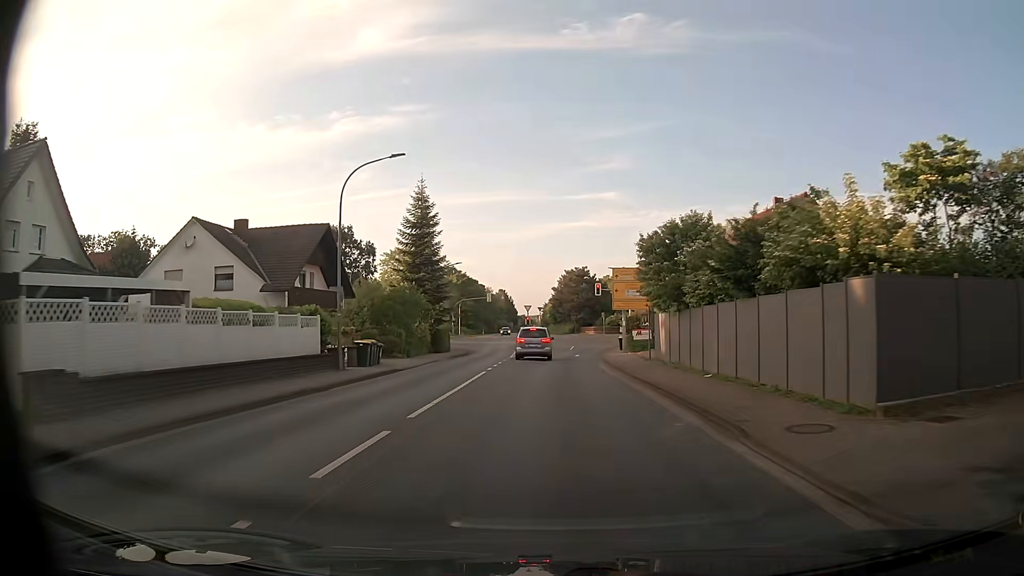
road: primary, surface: asphalt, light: Day
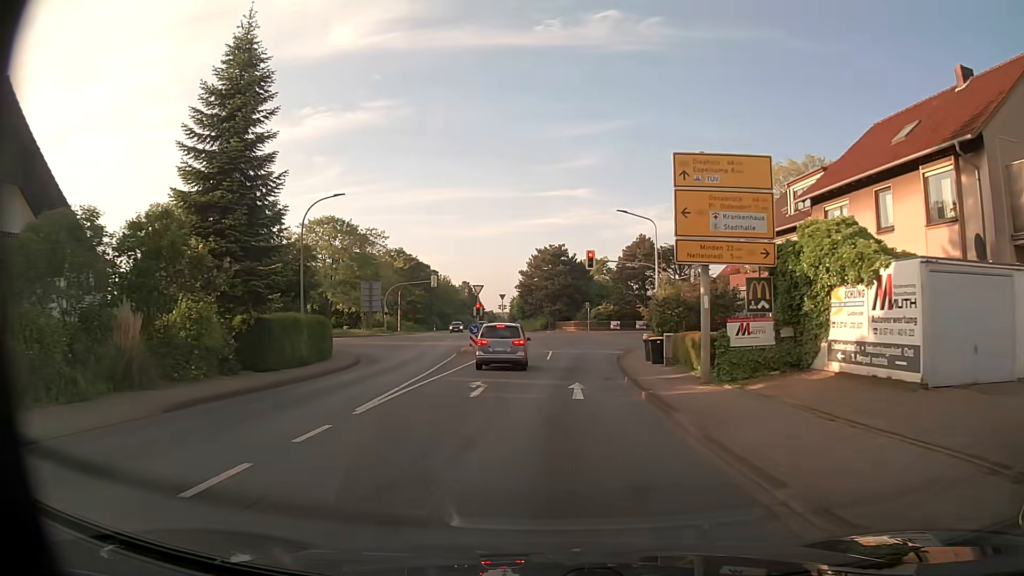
(+0.4, +28.6) m; +3°
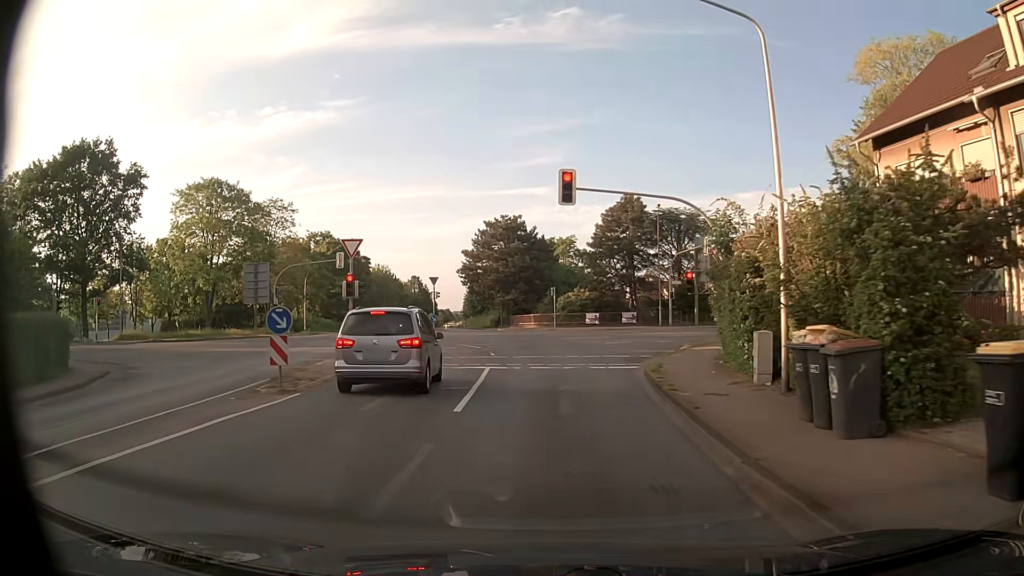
(+0.6, +23.0) m; +3°
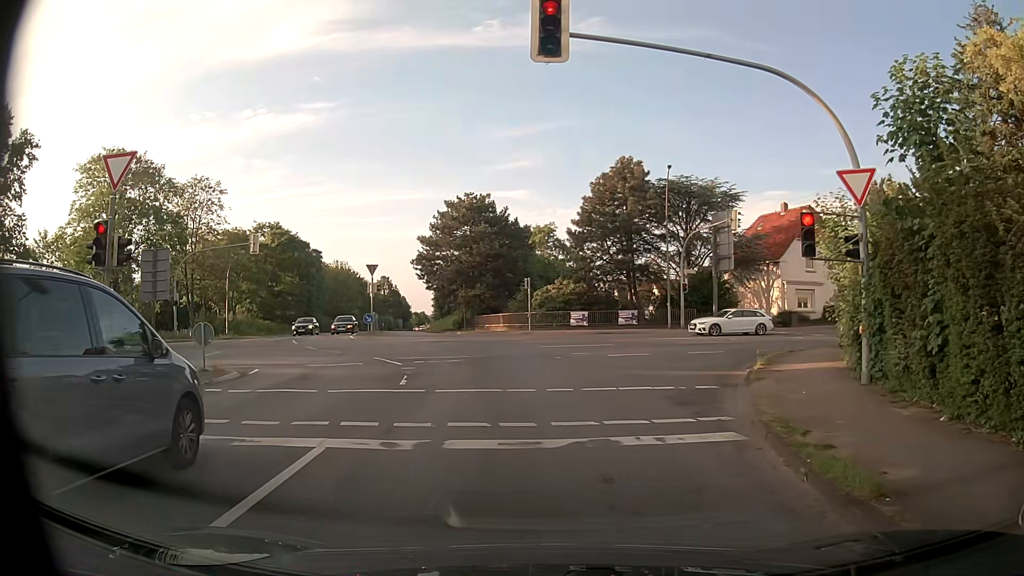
(+0.2, +13.3) m; +1°
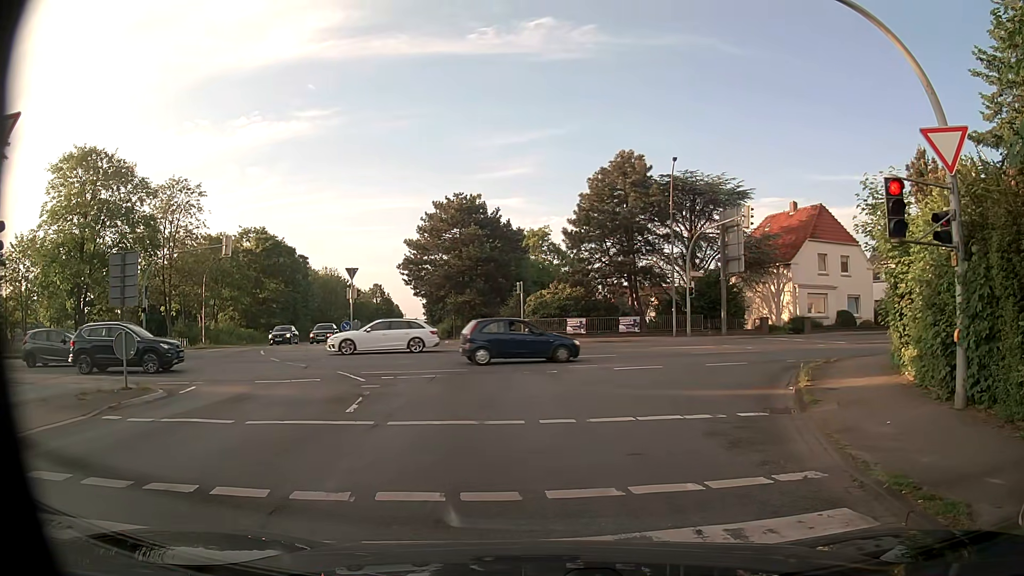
(0.0, +3.2) m; 0°
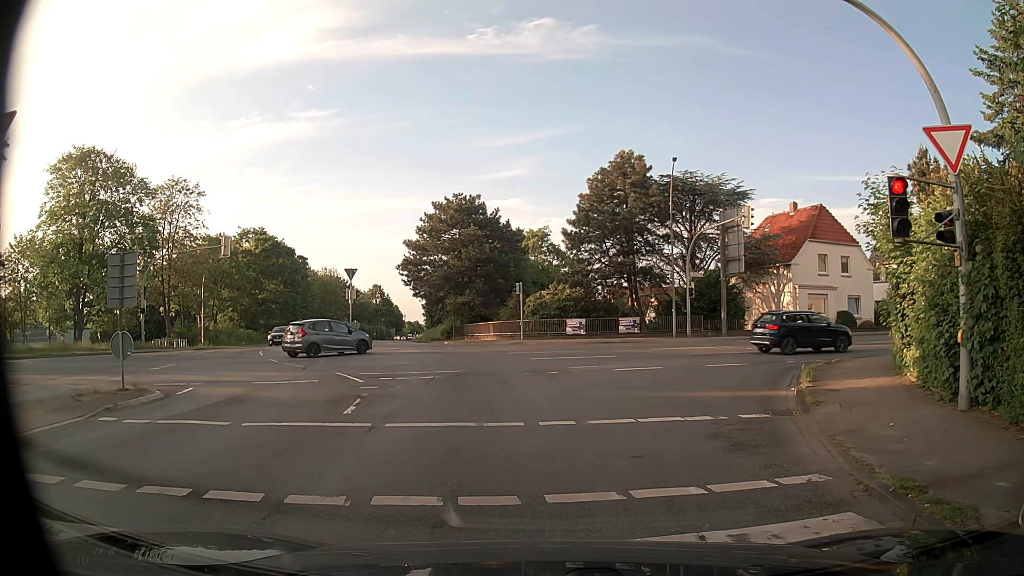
(0.0, +0.2) m; 0°
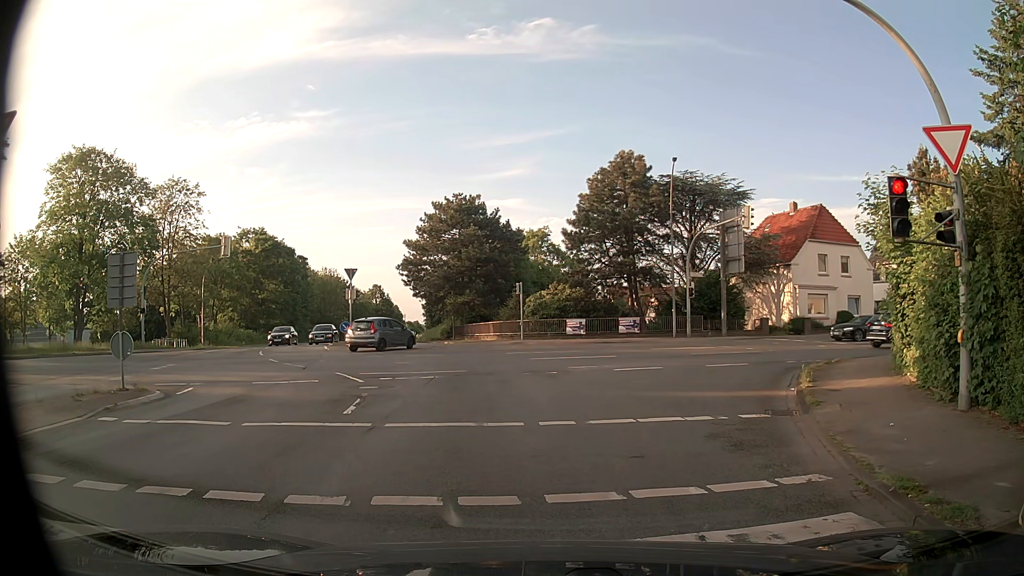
(0.0, 0.0) m; 0°
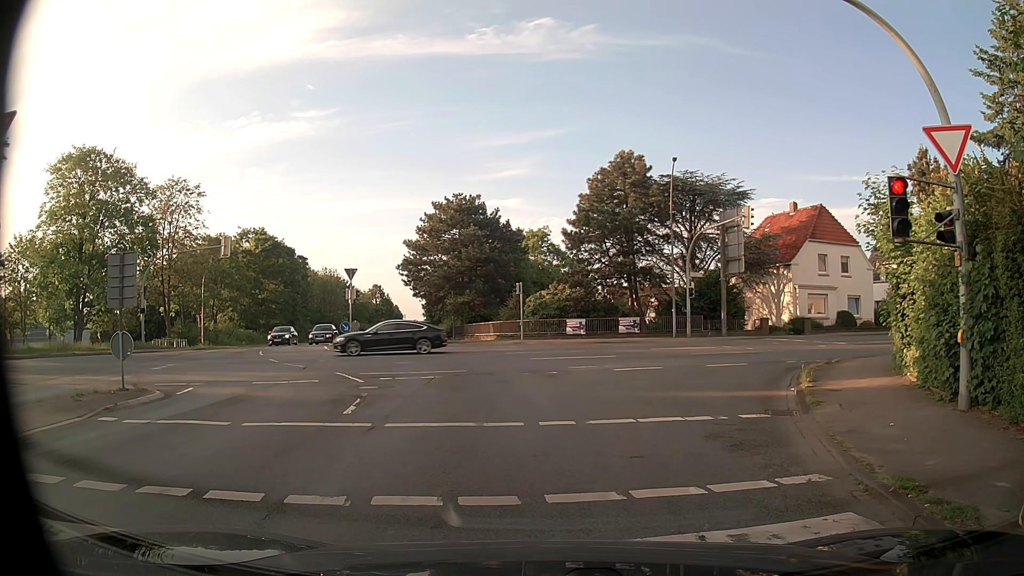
(0.0, 0.0) m; 0°
(0, +10) (-1, +20) (-3, +30) (-6, +39) (-9, +49) (-11, +59) (-14, +68) (-16, +78) (-19, +88) (-21, +97) m
